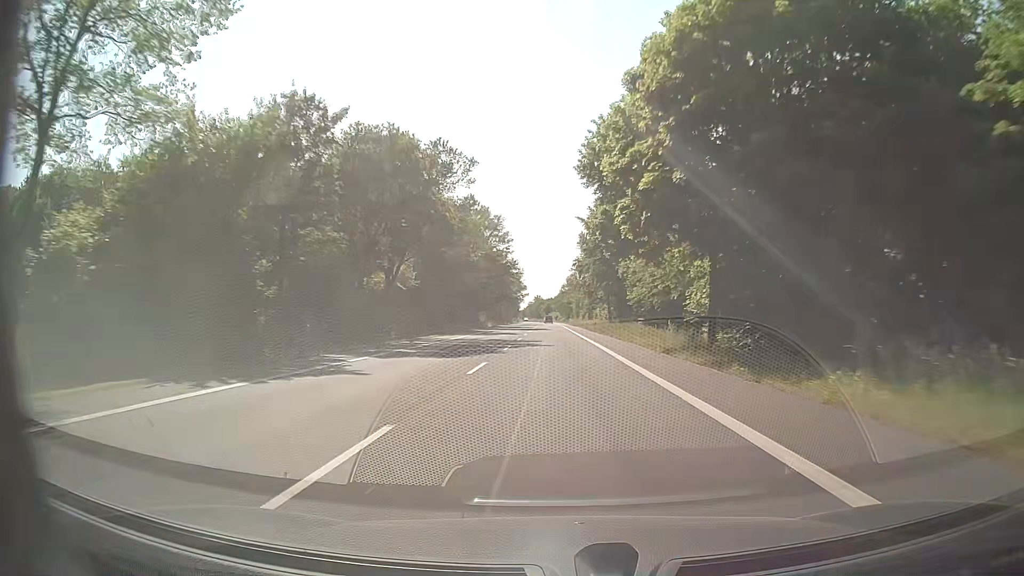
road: secondary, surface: asphalt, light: Day
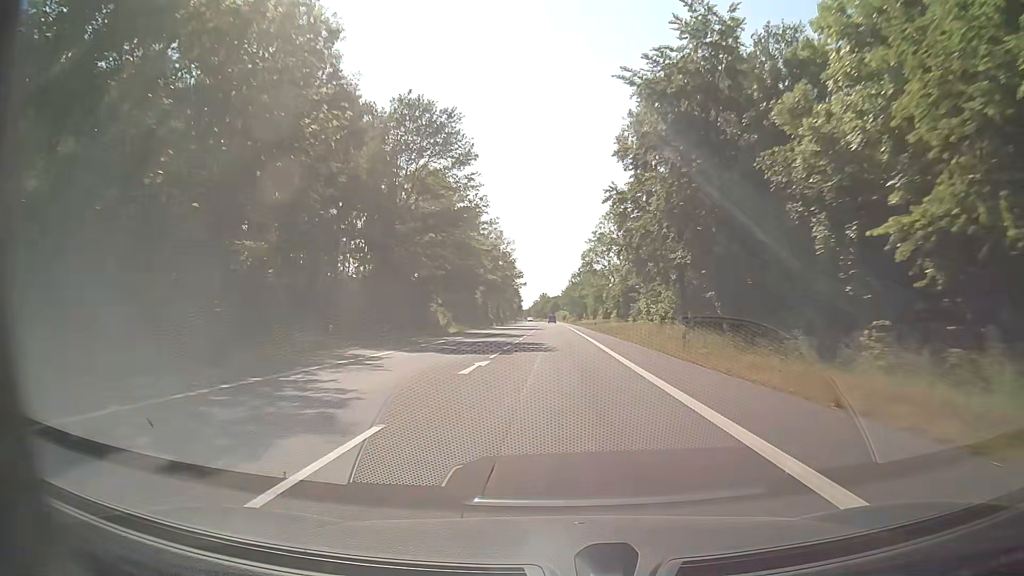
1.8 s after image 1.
(-0.3, +47.4) m; 0°
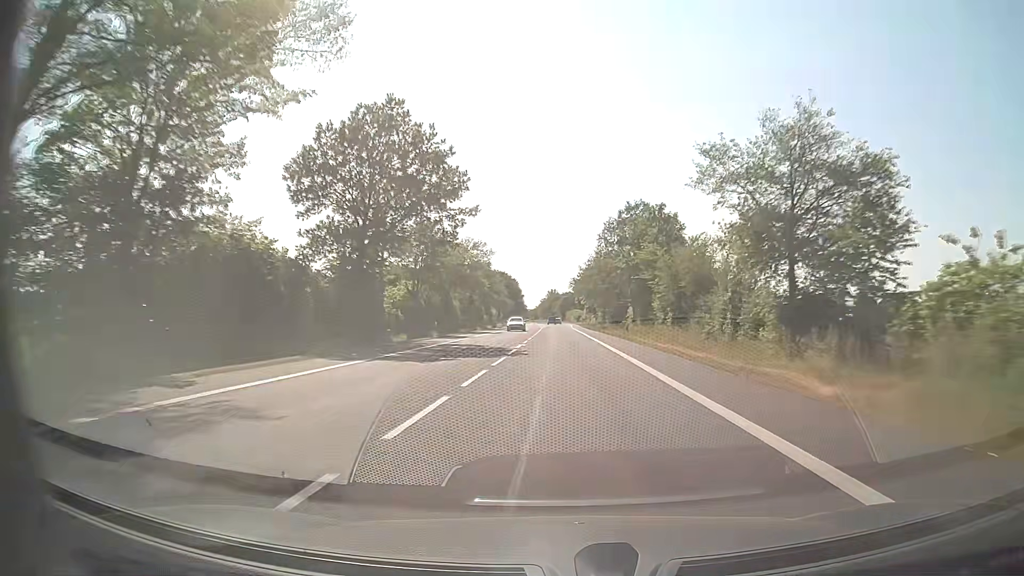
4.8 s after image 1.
(-0.7, +79.1) m; -1°
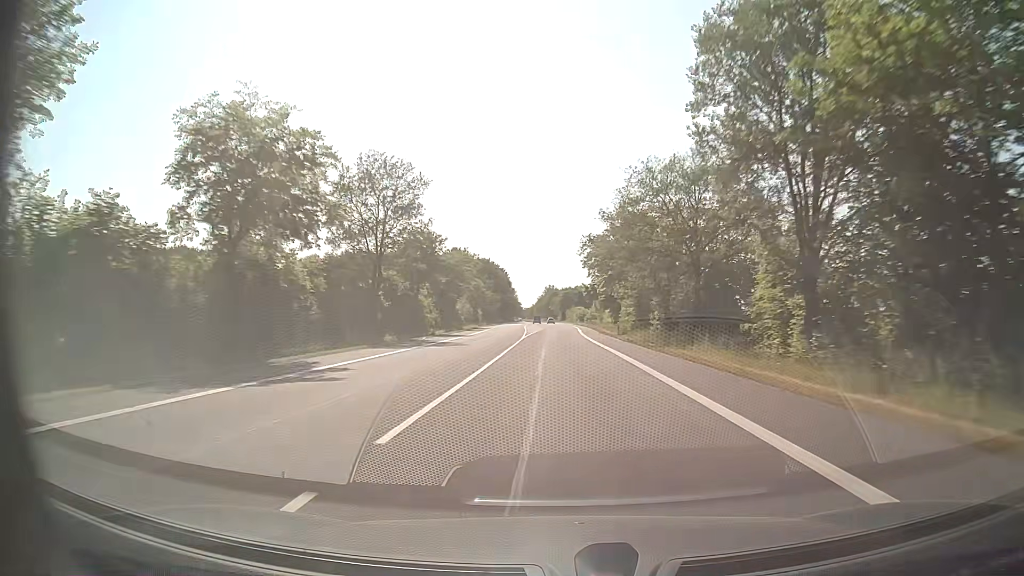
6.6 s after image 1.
(-0.1, +47.5) m; 0°
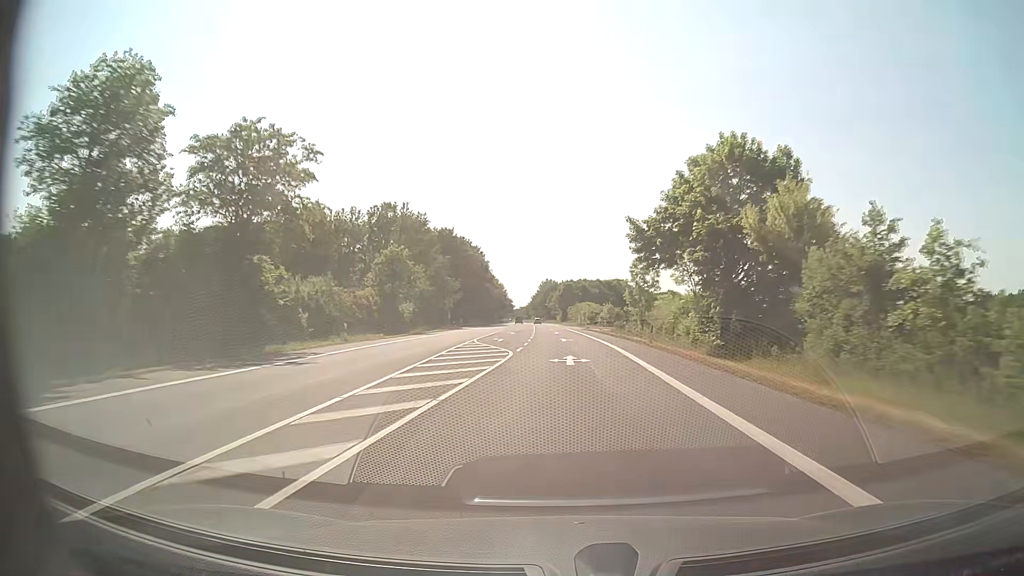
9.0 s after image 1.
(-0.1, +63.3) m; 0°
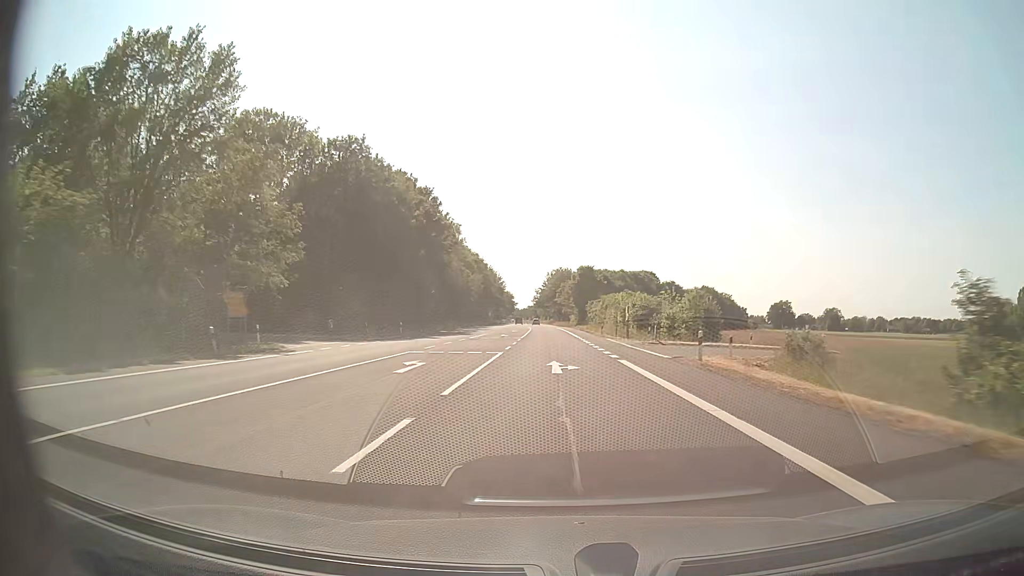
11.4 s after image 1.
(-0.1, +63.4) m; -1°
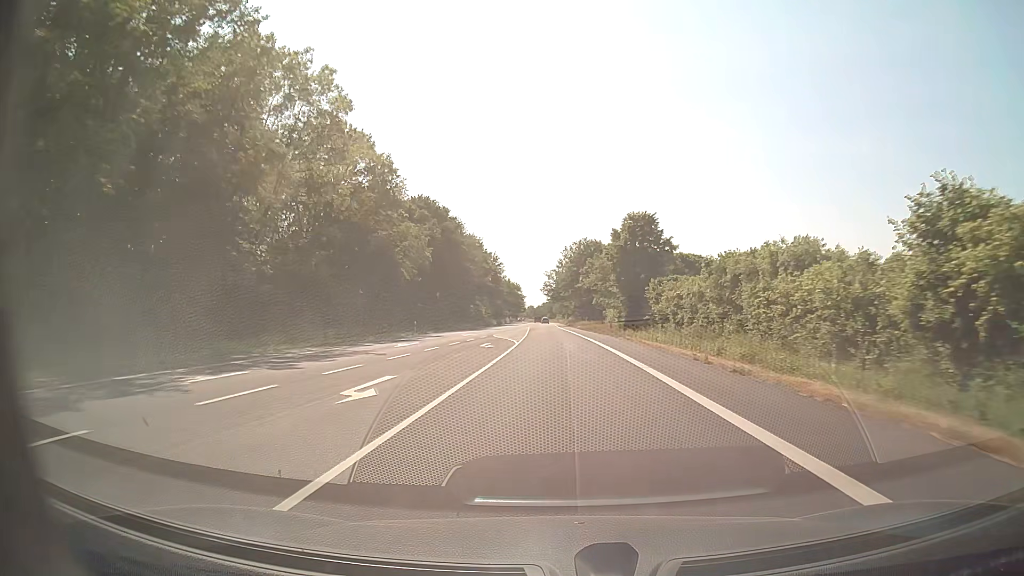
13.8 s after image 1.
(-0.8, +63.4) m; -2°
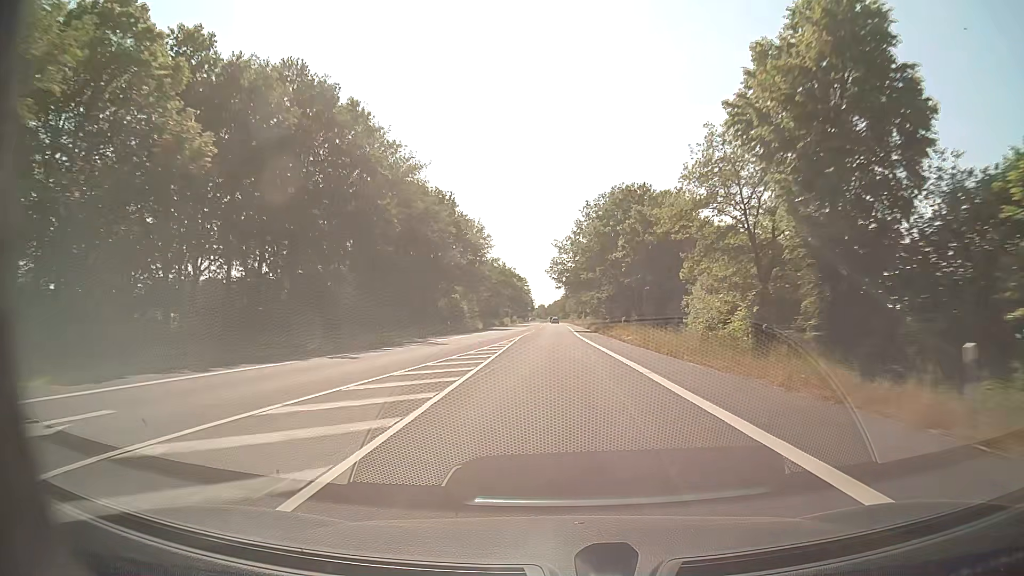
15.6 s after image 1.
(-0.4, +47.5) m; -1°
(0, +10) (0, +20) (0, +30) (0, +40) (0, +50) (0, +60) (0, +70) (0, +80) (0, +90) (-1, +100) m
